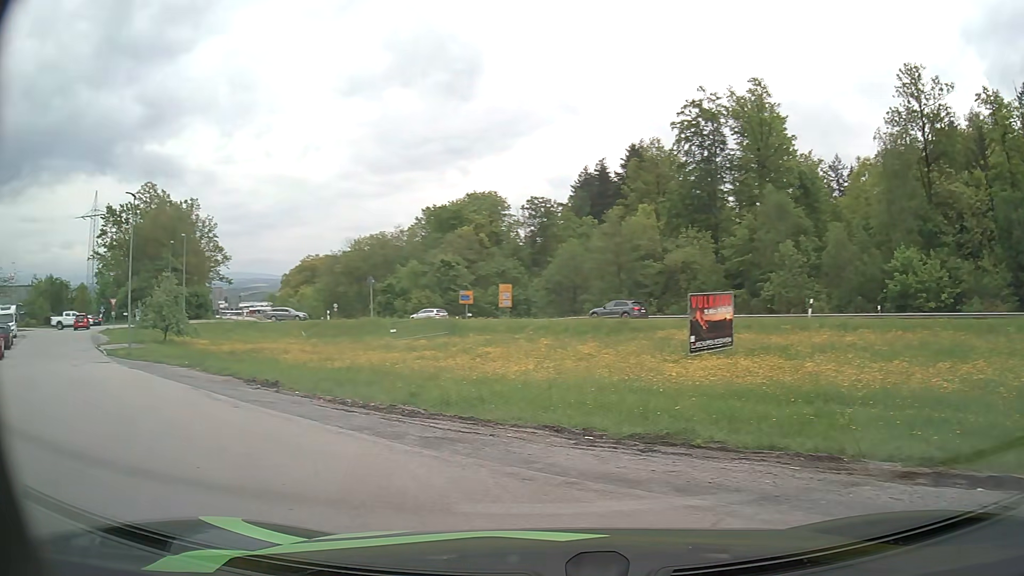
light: Day
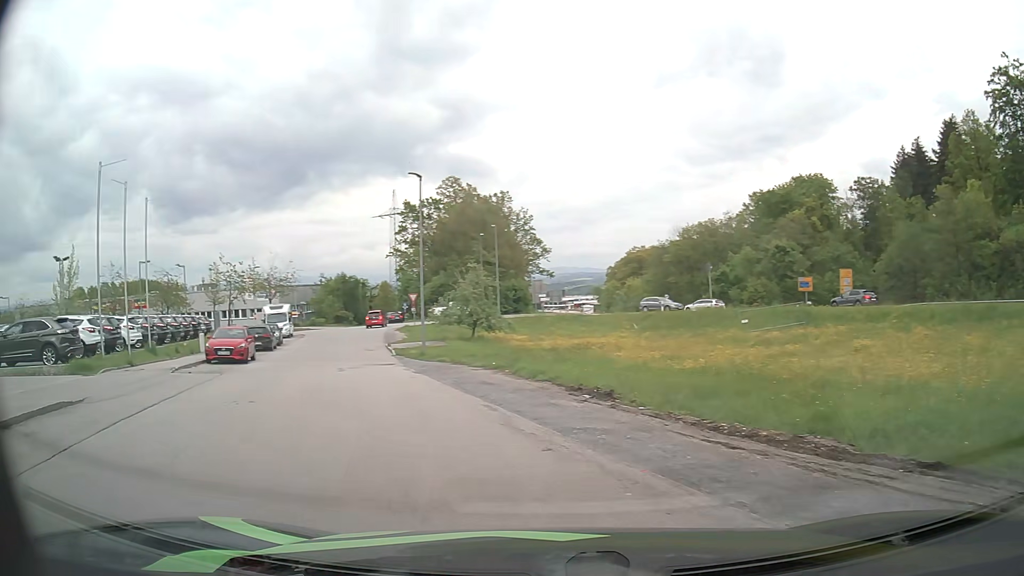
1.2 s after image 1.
(-1.3, +4.7) m; -29°
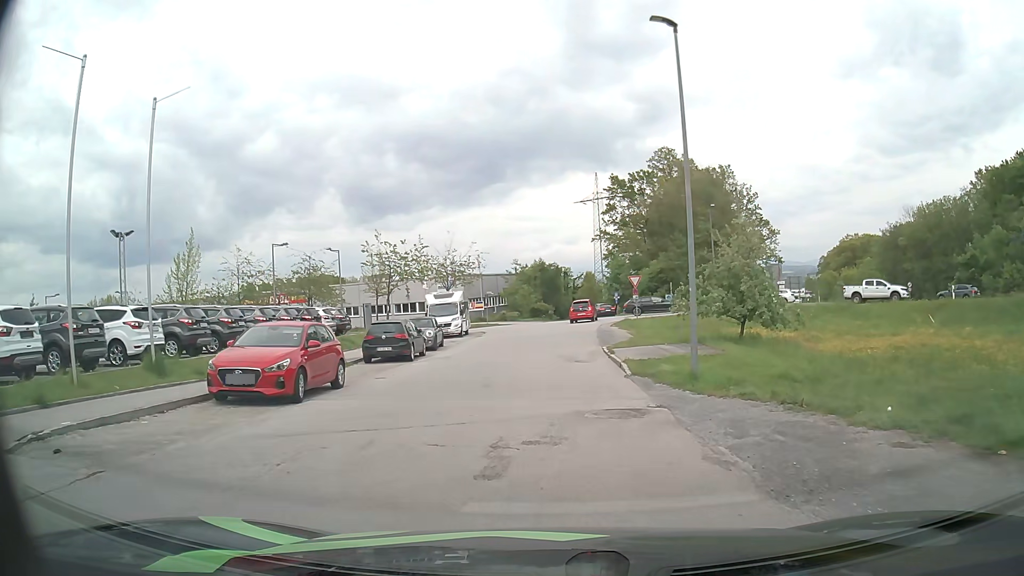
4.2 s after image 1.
(-3.9, +15.0) m; -18°
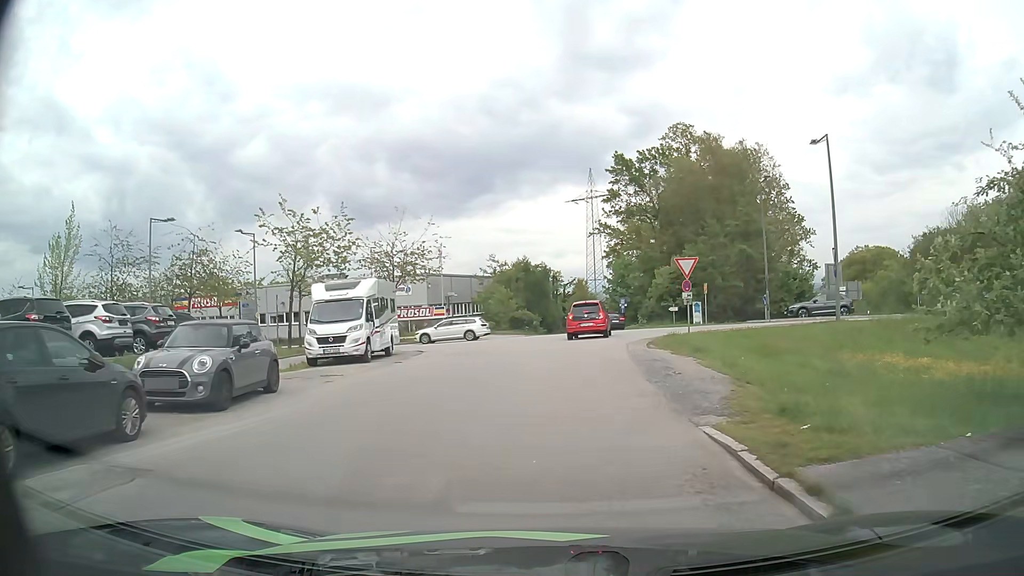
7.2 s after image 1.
(-0.1, +18.7) m; 0°
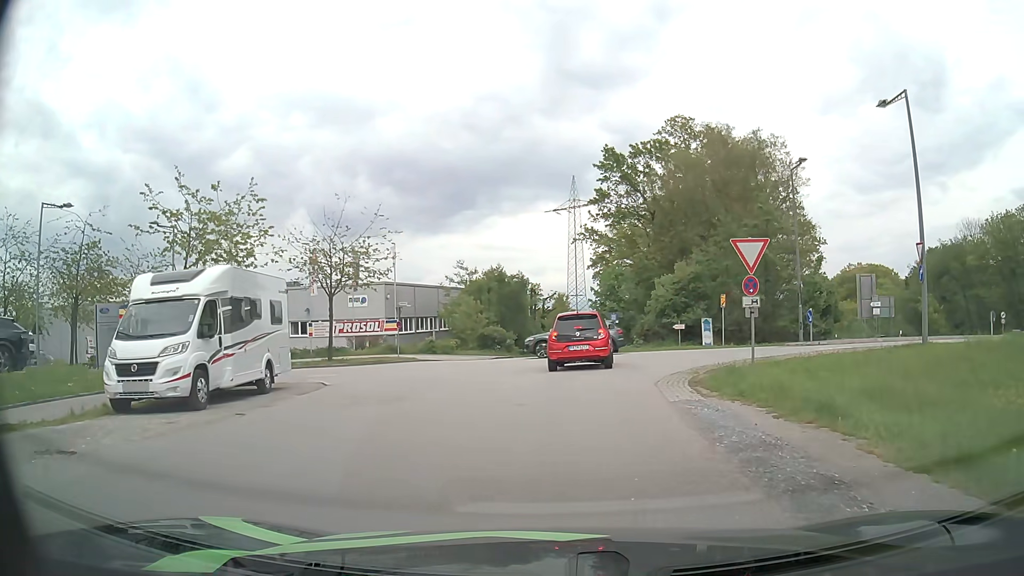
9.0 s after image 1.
(+0.2, +9.6) m; +3°
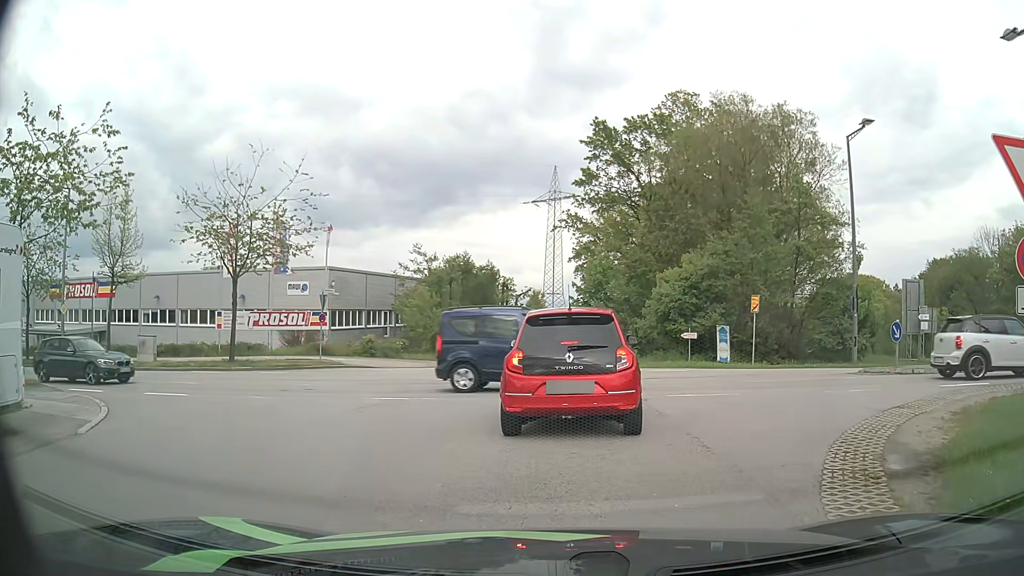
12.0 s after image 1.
(0.0, +9.3) m; +1°
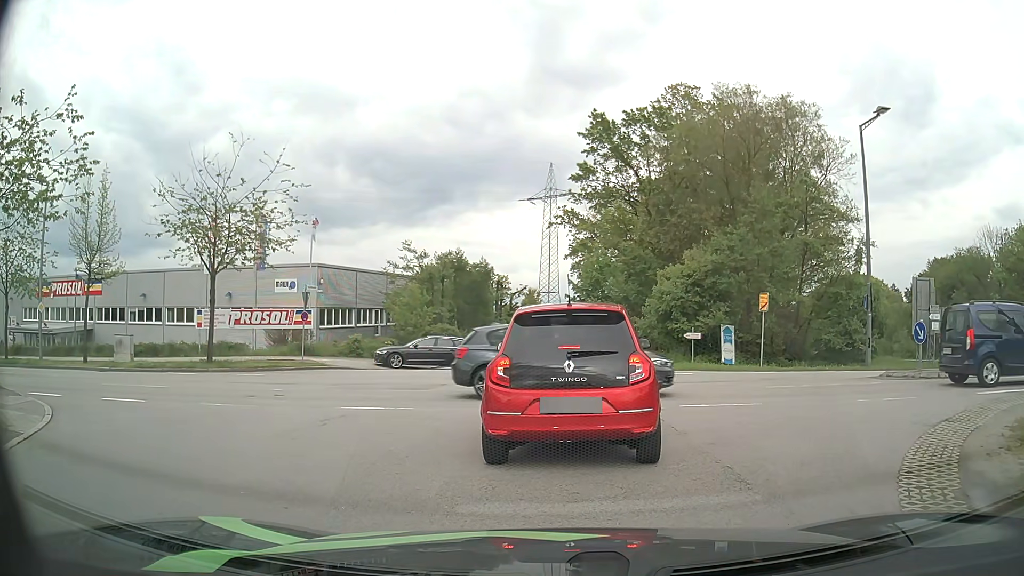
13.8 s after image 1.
(0.0, +1.6) m; 0°
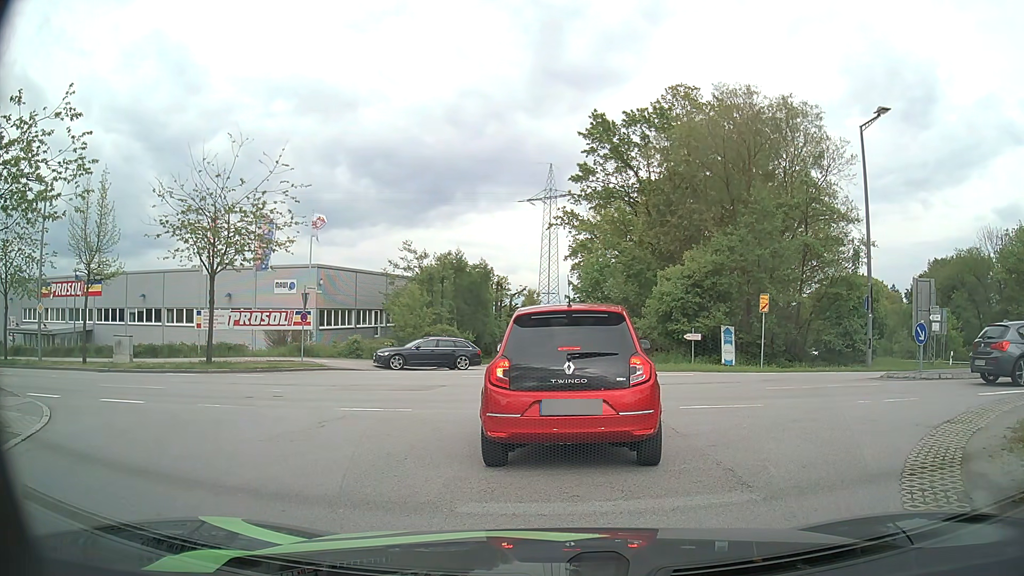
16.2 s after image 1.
(0.0, +0.1) m; 0°
(0, +10) (-6, +18) (-15, +22) (-25, +24) (-34, +26) (-44, +27) (-54, +29) (-64, +30) (-74, +32) (-84, +35) m
